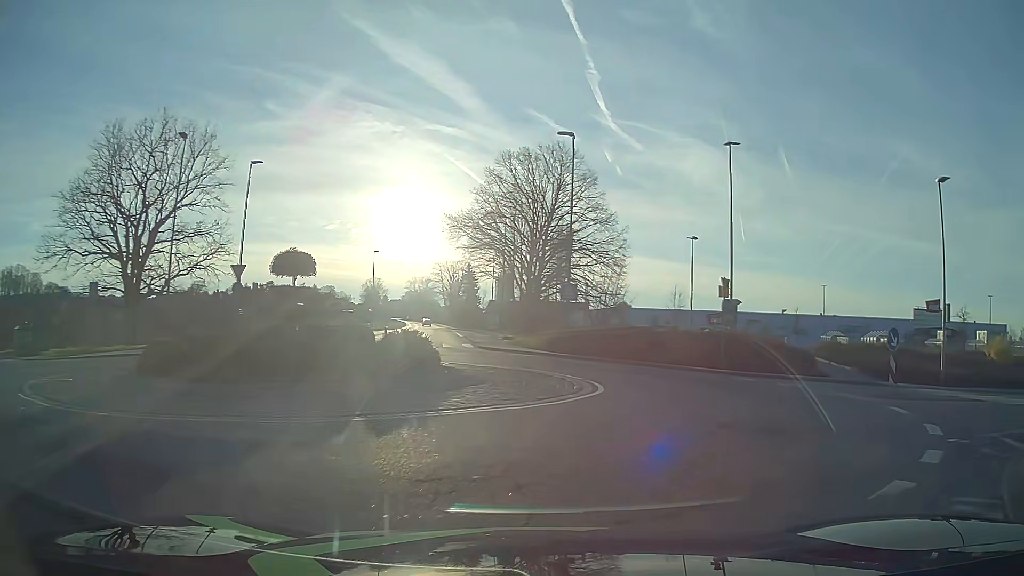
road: tertiary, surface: asphalt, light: Day
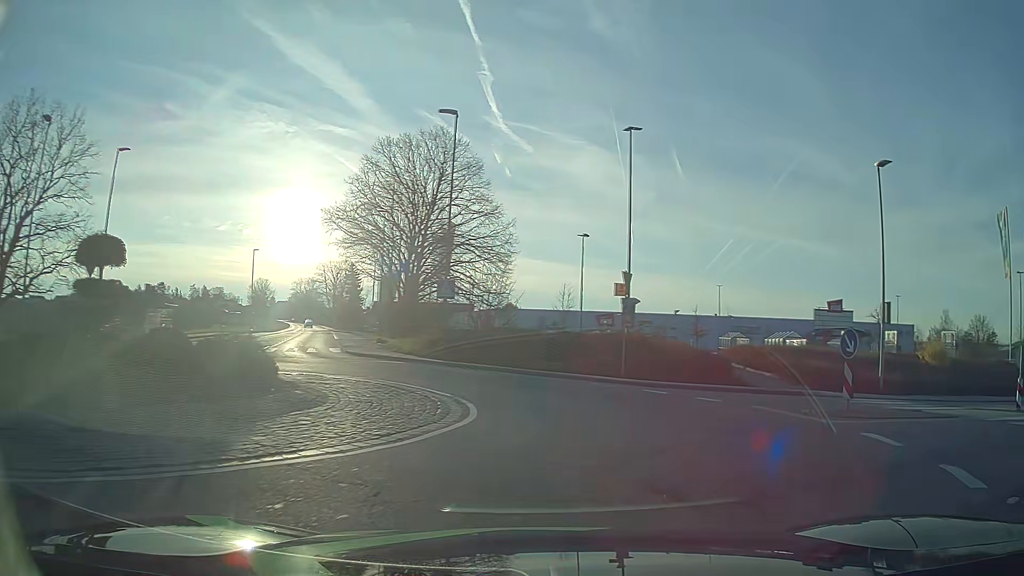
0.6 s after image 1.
(+0.3, +3.5) m; +11°
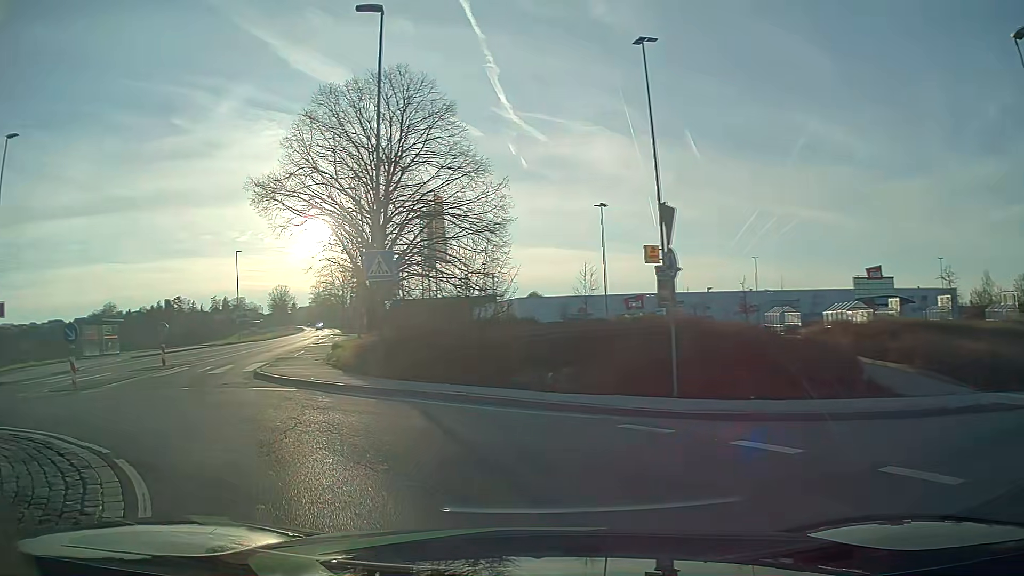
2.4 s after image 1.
(+1.0, +9.9) m; -3°
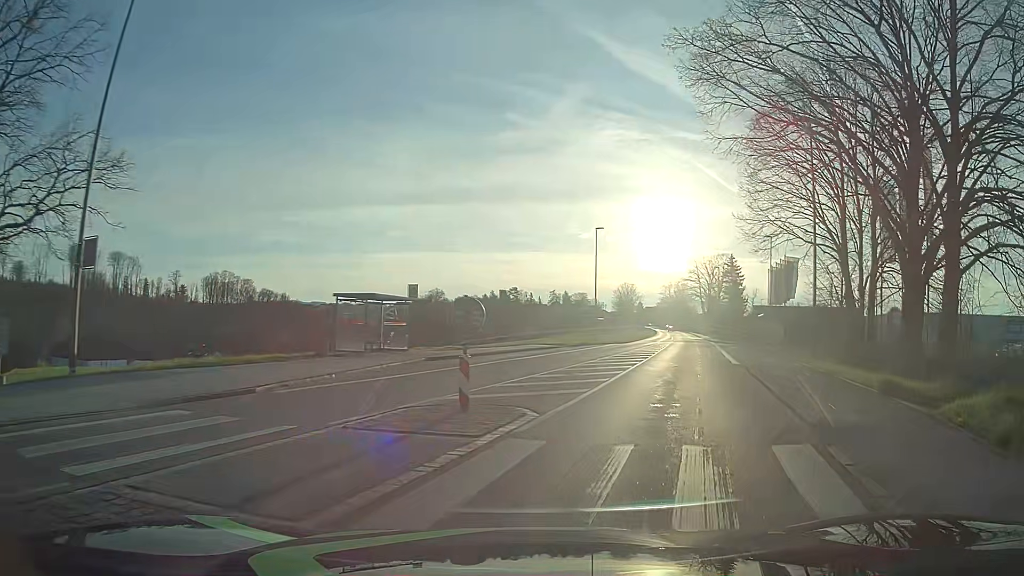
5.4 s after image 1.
(-8.0, +15.3) m; -28°
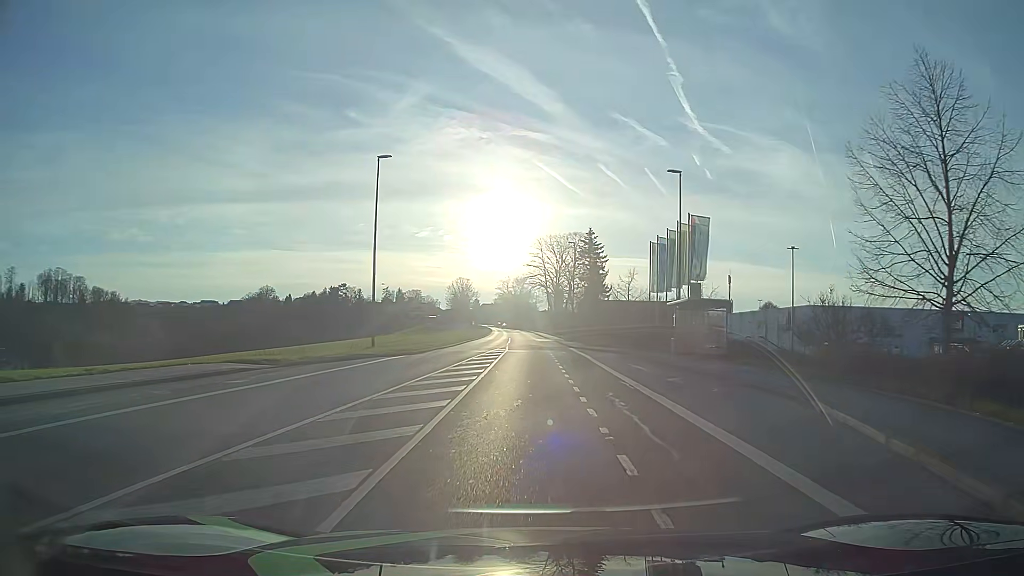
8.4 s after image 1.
(+4.9, +26.2) m; +13°
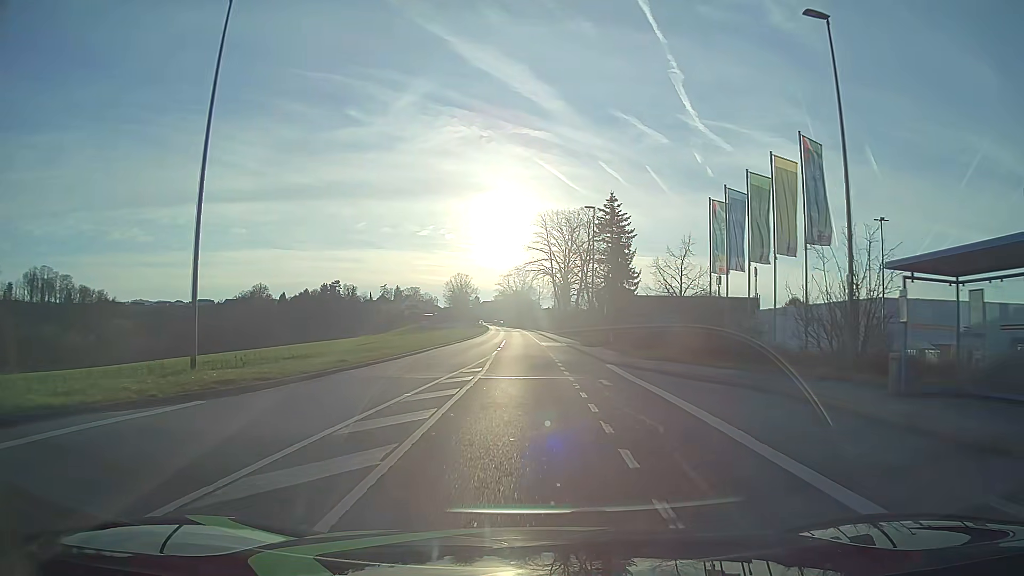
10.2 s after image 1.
(0.0, +20.0) m; 0°
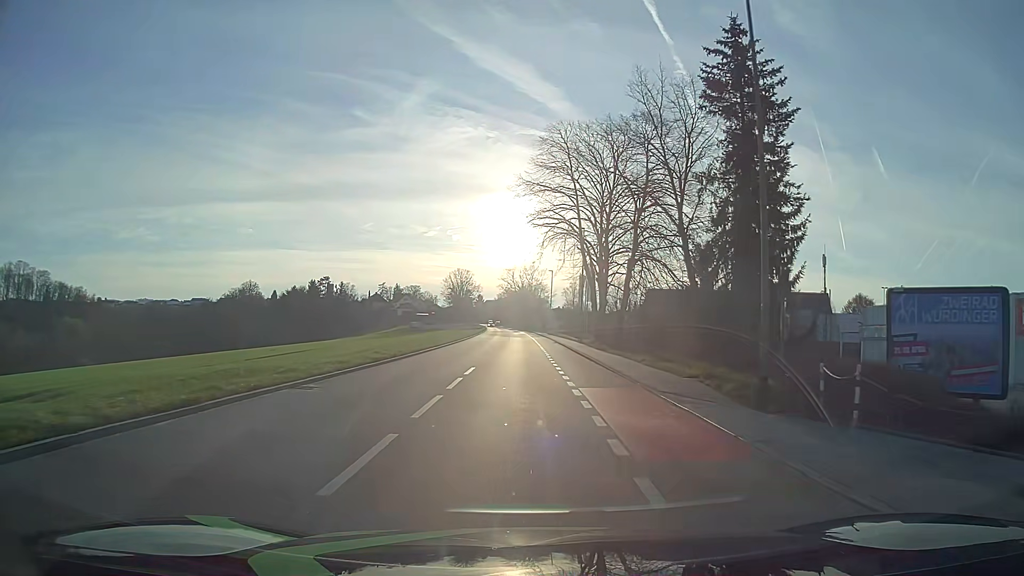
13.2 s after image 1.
(-0.4, +35.7) m; -1°
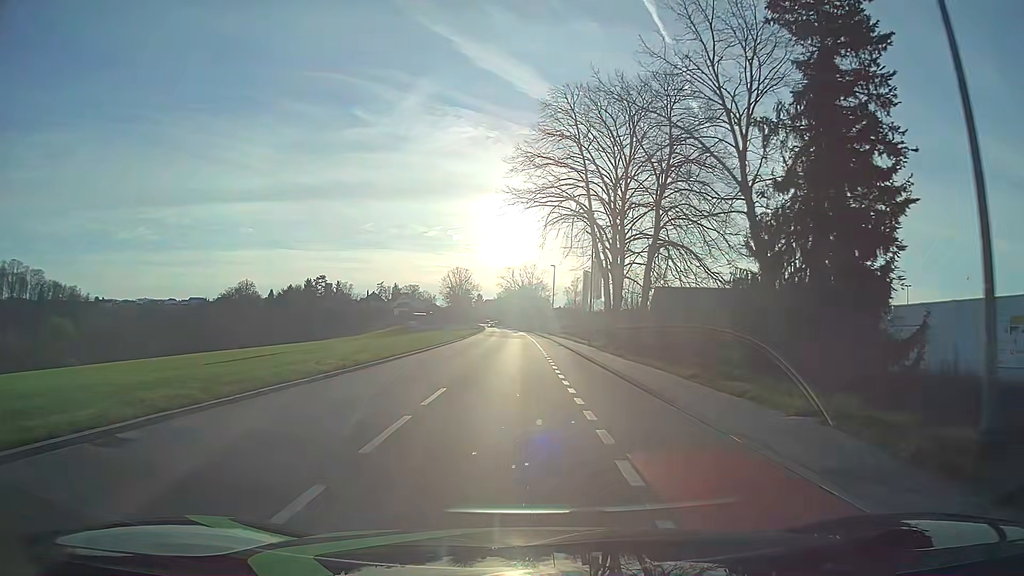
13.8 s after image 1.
(0.0, +7.3) m; 0°
(0, +10) (0, +20) (0, +30) (0, +40) (-1, +50) (-1, +60) (-1, +70) (-1, +80) (-2, +90) (-2, +100) m
